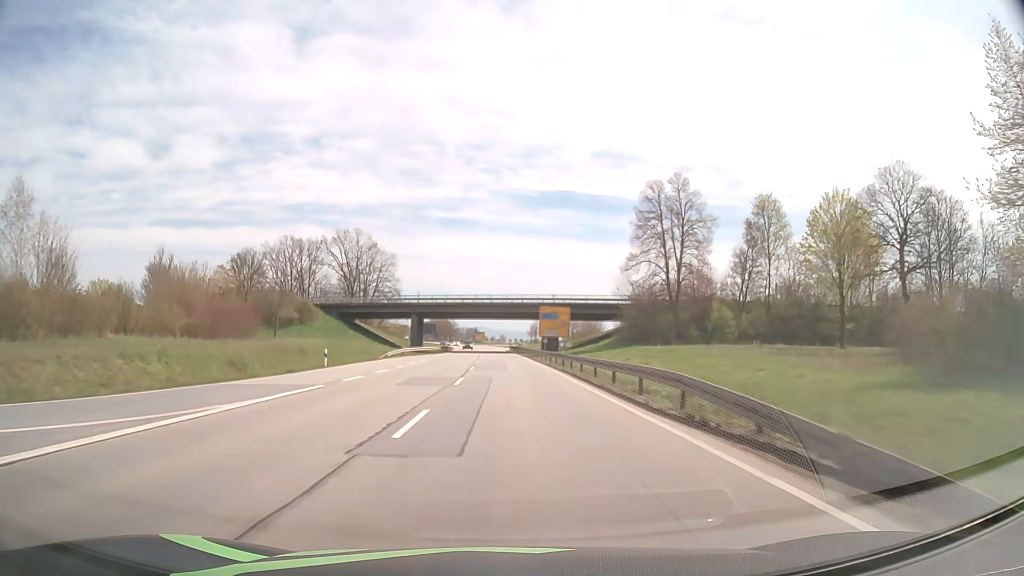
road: primary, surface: asphalt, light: Day
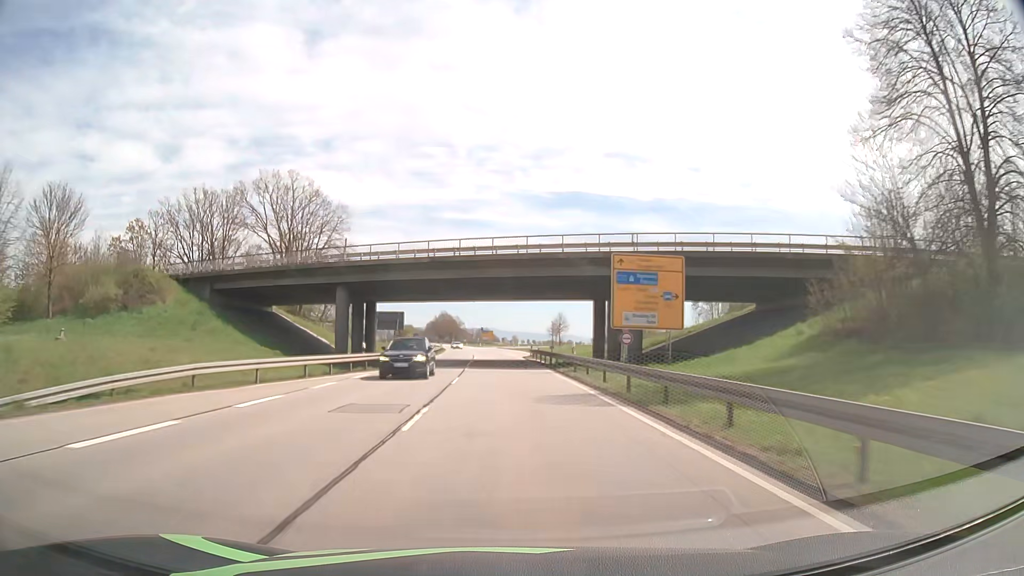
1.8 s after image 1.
(-0.3, +47.4) m; -1°
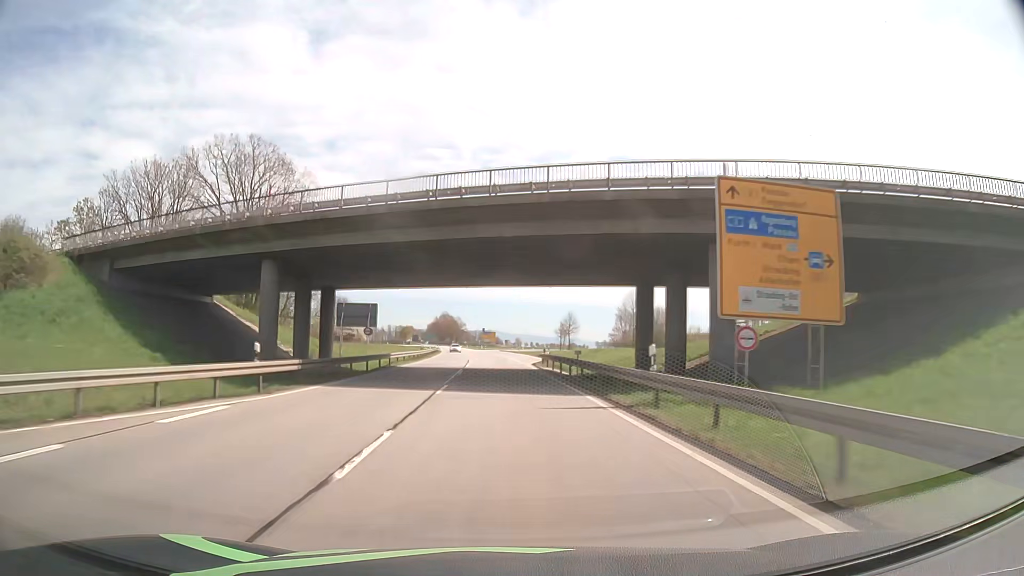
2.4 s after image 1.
(0.0, +15.8) m; 0°
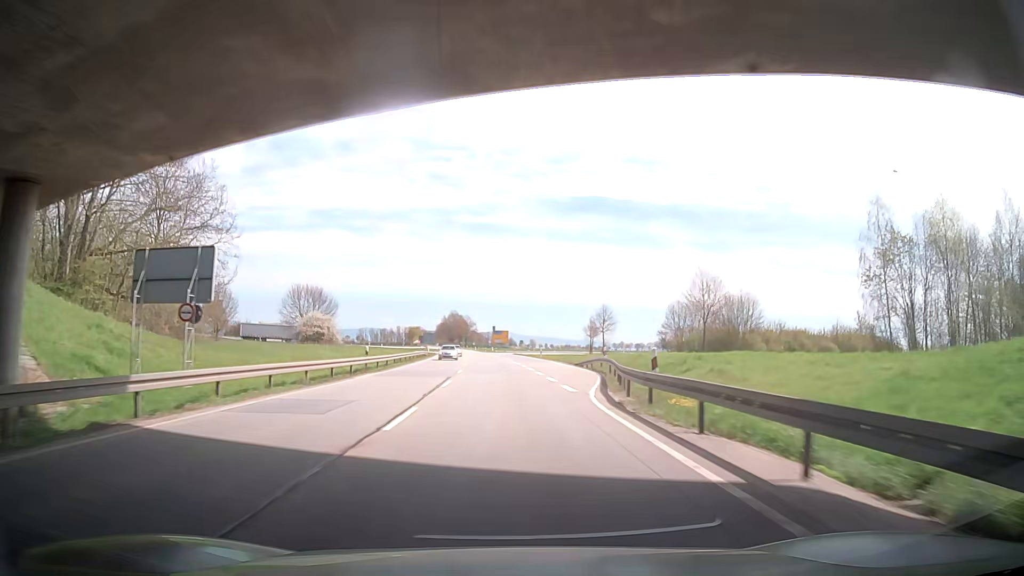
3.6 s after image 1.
(-0.3, +31.6) m; -2°
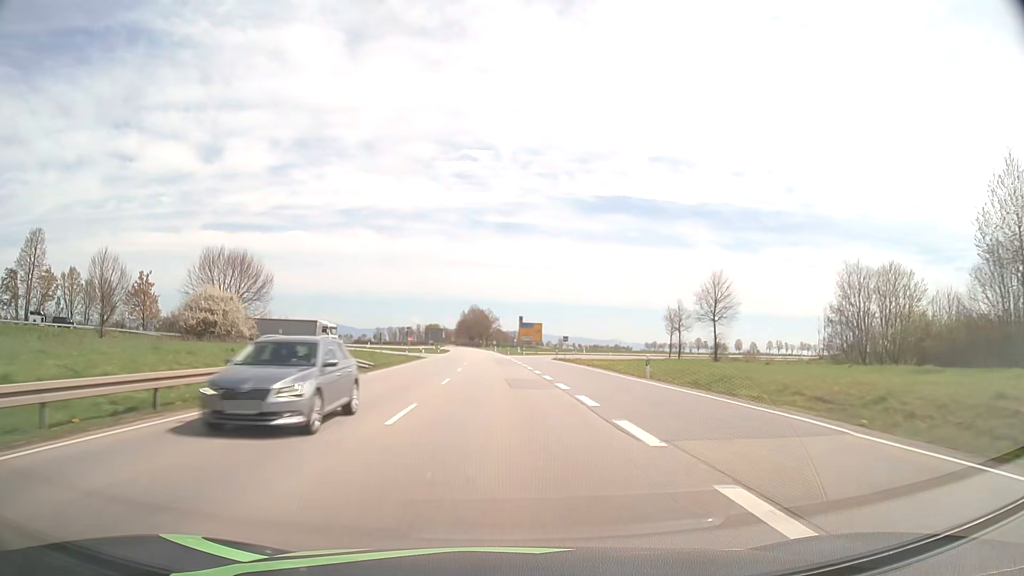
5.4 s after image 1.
(-0.6, +47.3) m; -2°
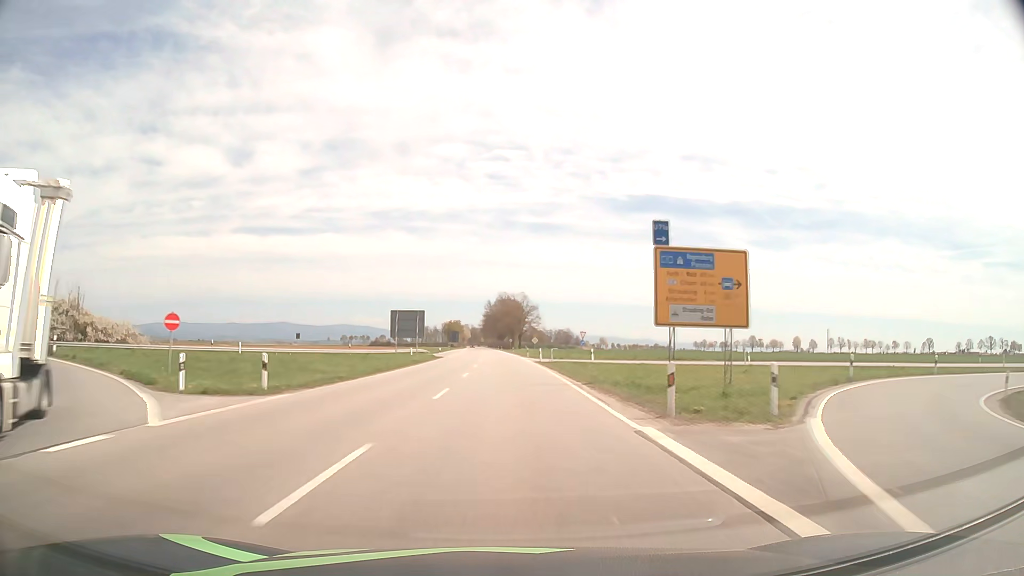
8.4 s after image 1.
(-2.1, +78.8) m; -3°
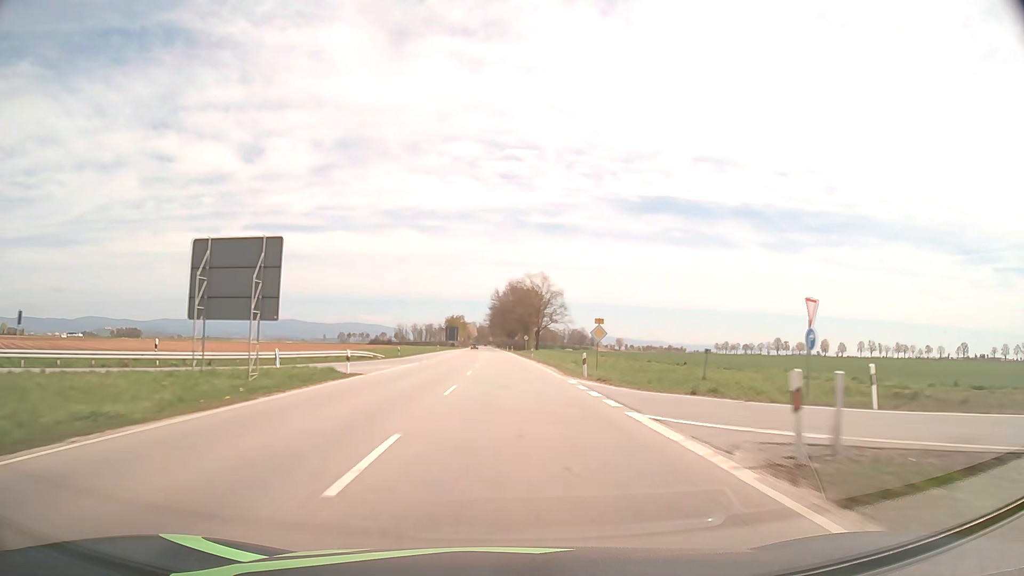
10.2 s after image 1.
(-0.4, +47.2) m; -1°
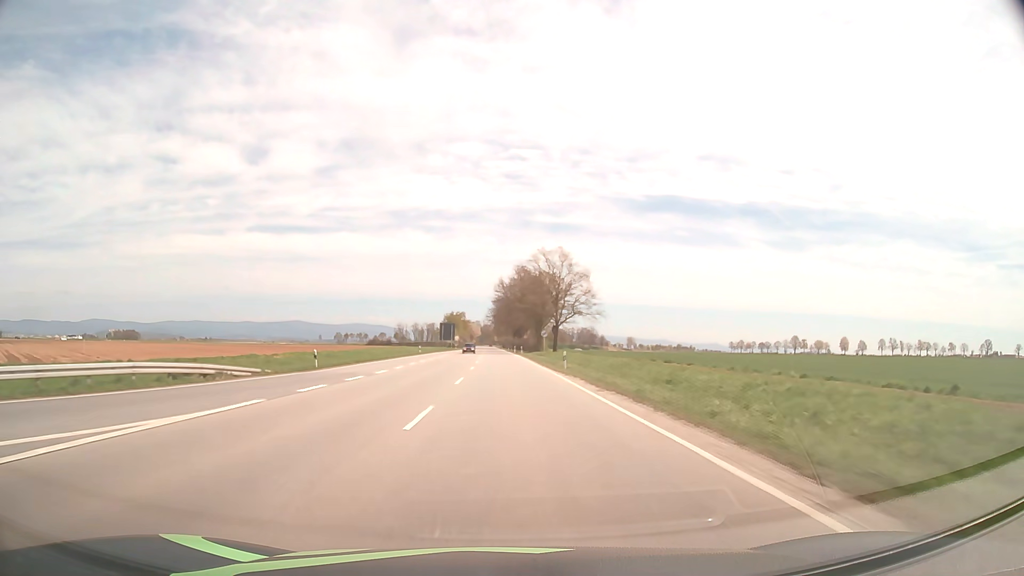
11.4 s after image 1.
(-0.1, +31.4) m; 0°
(0, +10) (0, +20) (0, +30) (0, +40) (0, +50) (-1, +60) (-1, +70) (-1, +80) (-1, +90) (-1, +100) m
